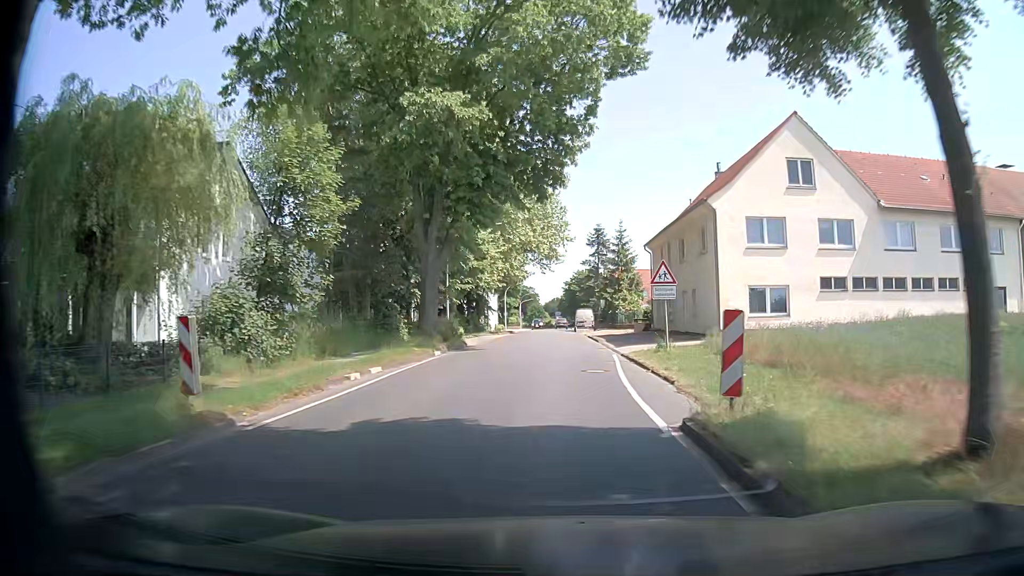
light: Day
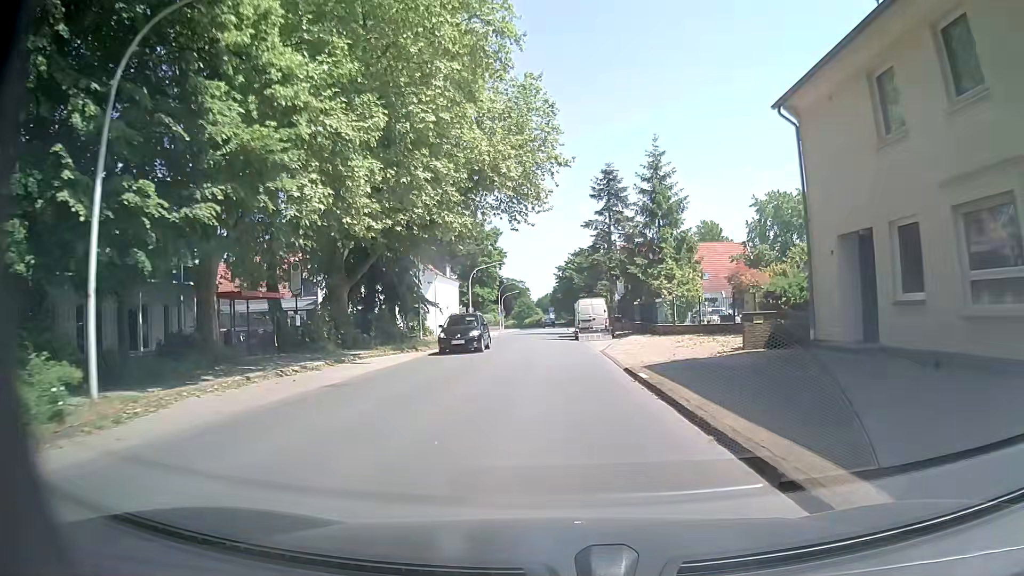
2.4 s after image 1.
(+0.6, +33.7) m; 0°
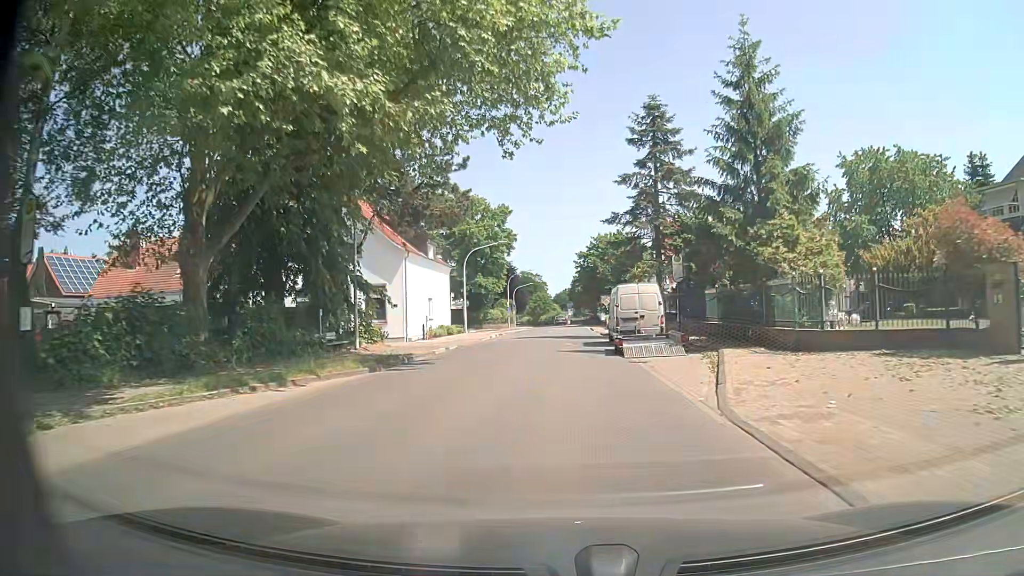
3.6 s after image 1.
(-0.2, +17.1) m; -1°
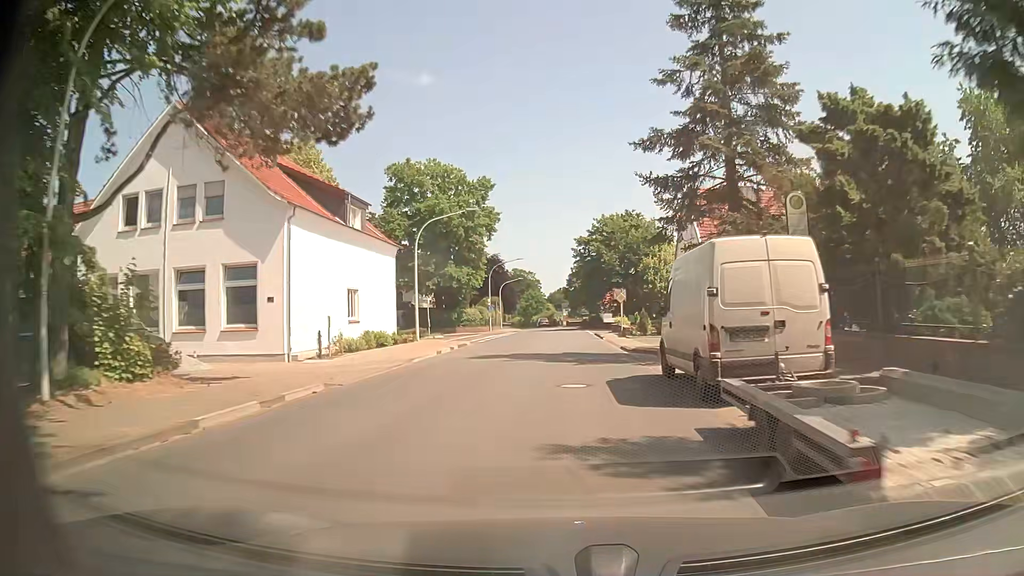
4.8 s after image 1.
(+0.1, +17.2) m; 0°
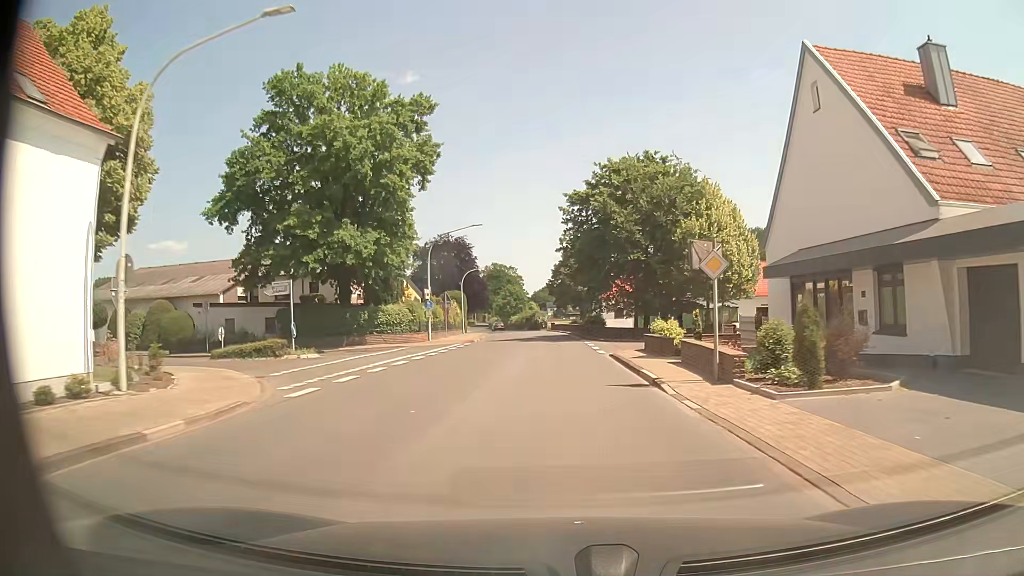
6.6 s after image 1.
(+0.4, +26.1) m; +1°
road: tertiary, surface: asphalt
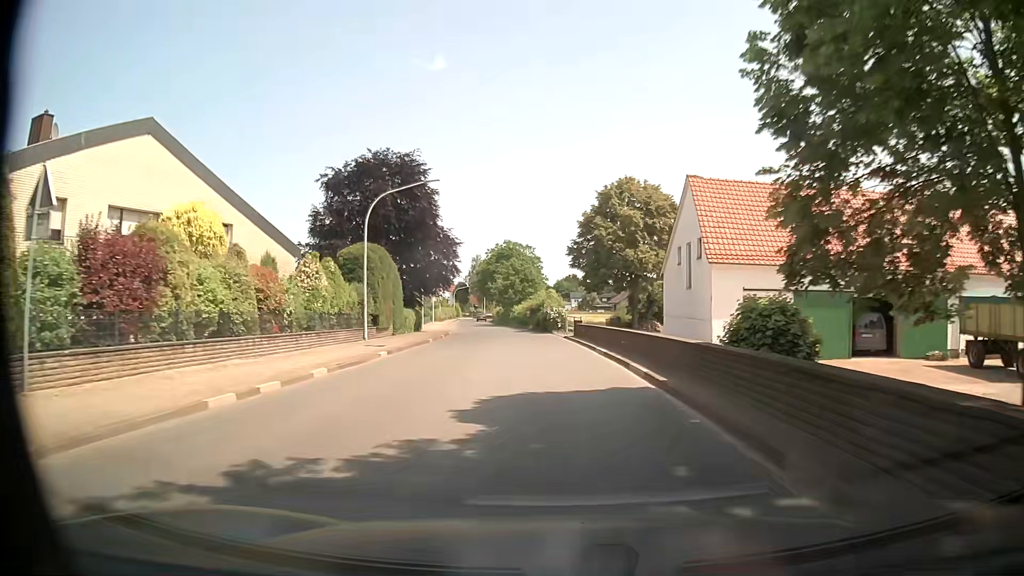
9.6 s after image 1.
(+0.1, +43.2) m; -1°
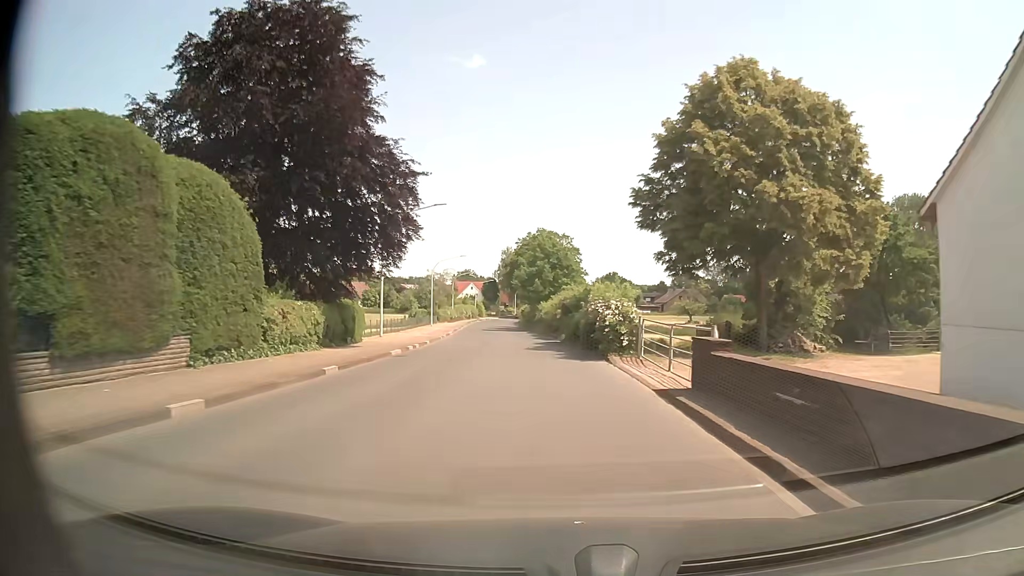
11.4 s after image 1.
(-0.7, +25.5) m; -3°
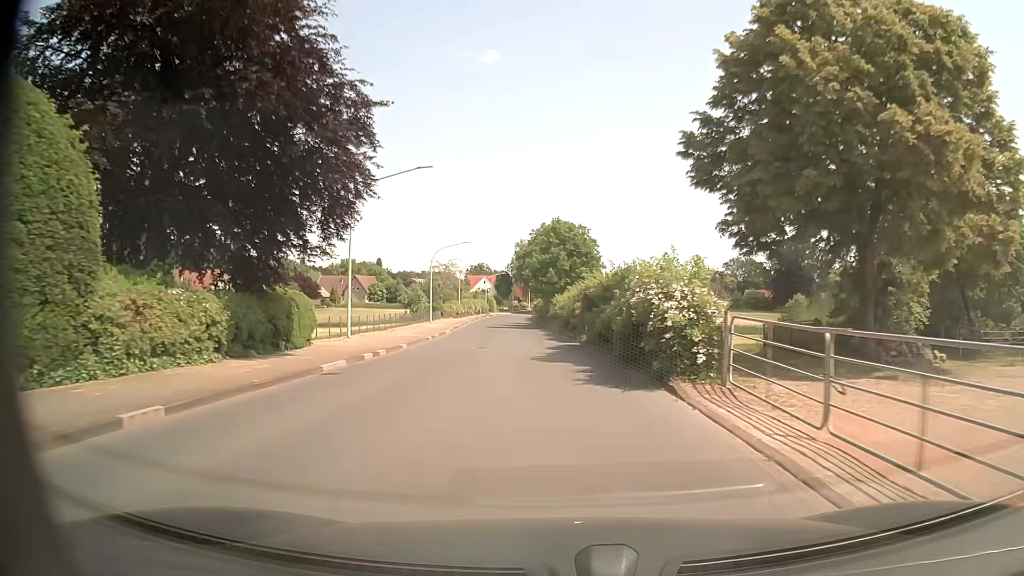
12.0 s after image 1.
(-0.1, +8.5) m; -1°
(0, +10) (0, +20) (-1, +30) (-1, +40) (-2, +50) (-3, +60) (-4, +70) (-4, +80) (-5, +90) (-5, +100) m
